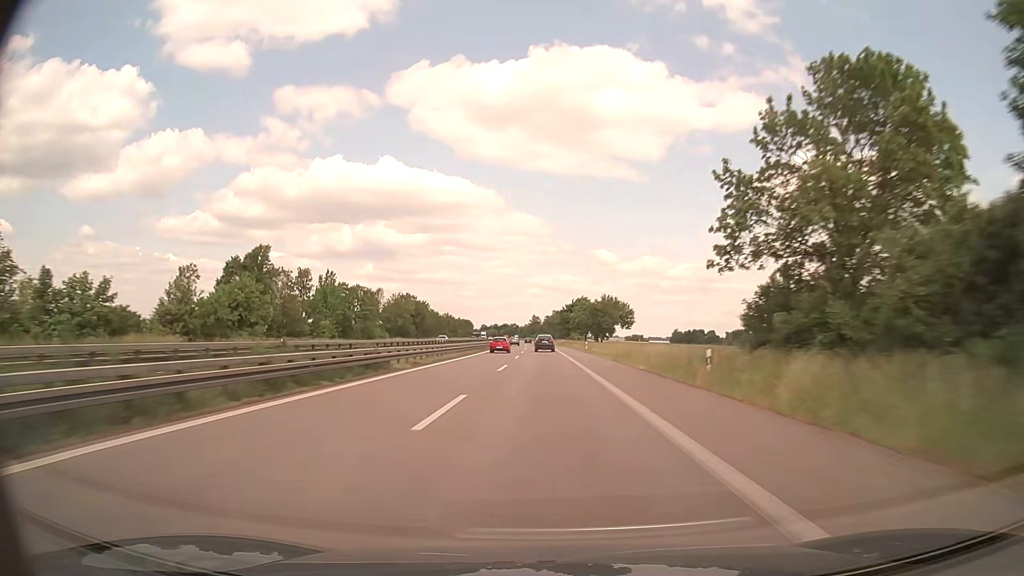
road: trunk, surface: asphalt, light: Day
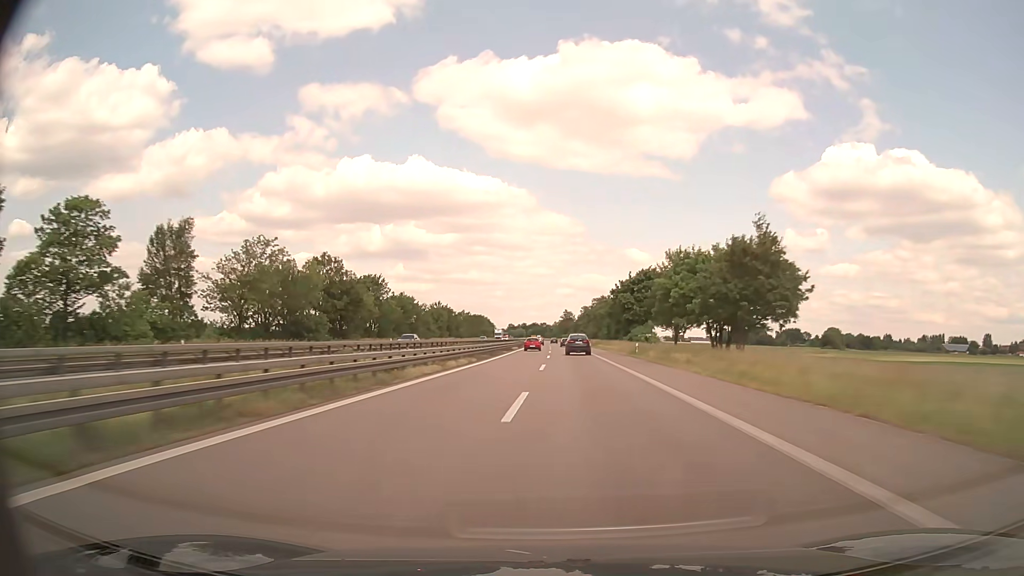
(-1.4, +70.8) m; -3°
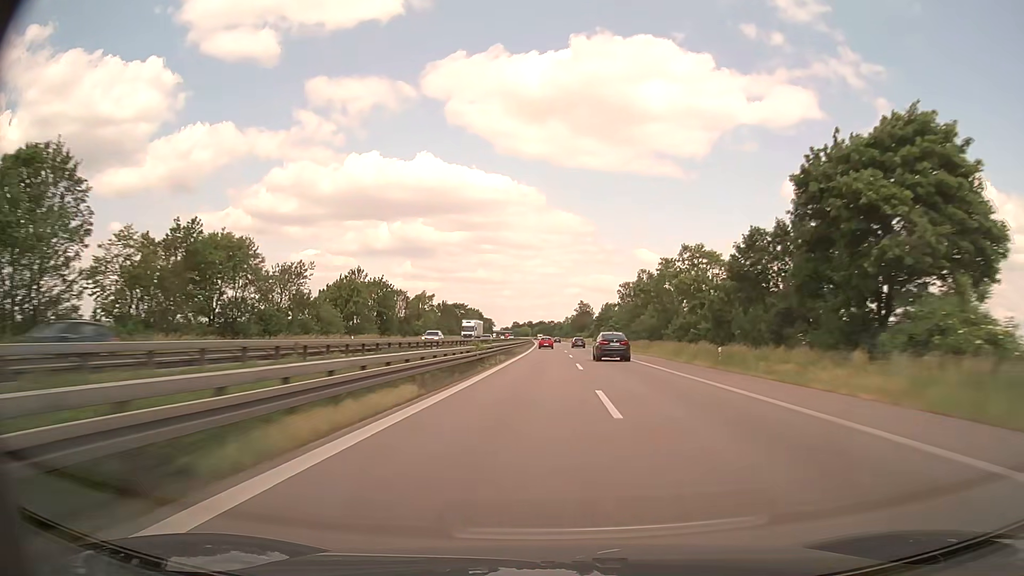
(-0.9, +71.5) m; -1°
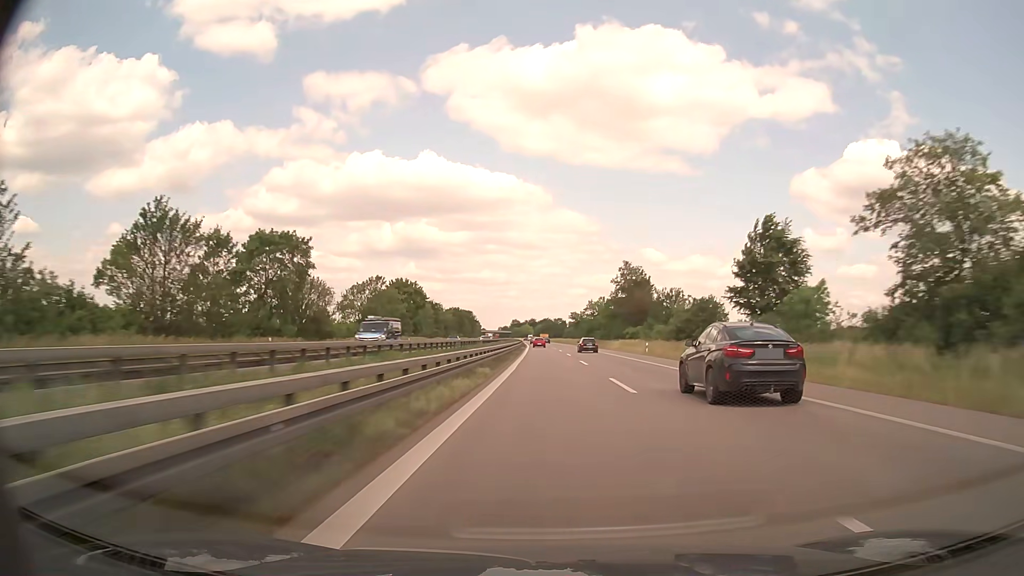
(-0.4, +120.4) m; 0°
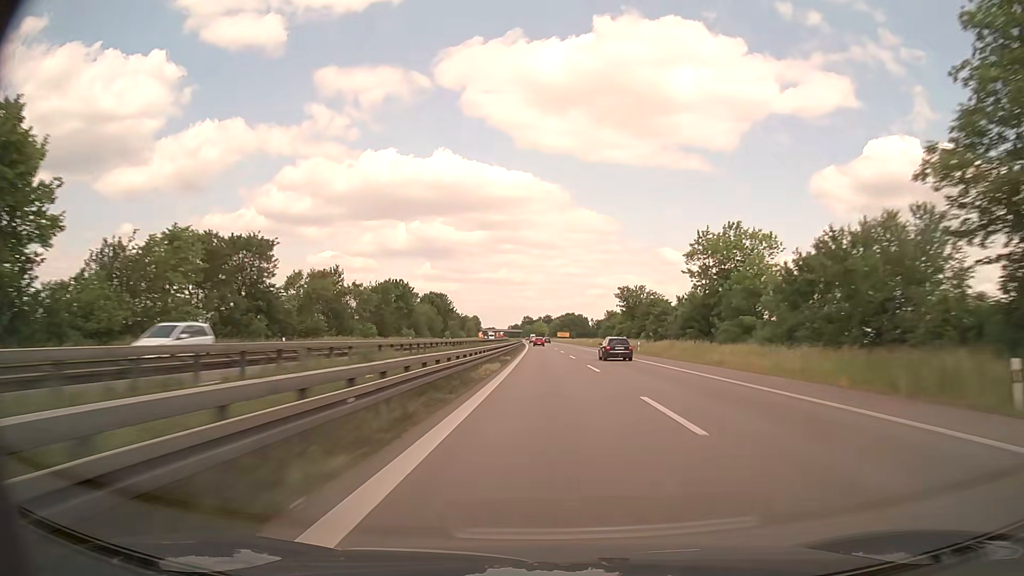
(-1.1, +97.3) m; -1°
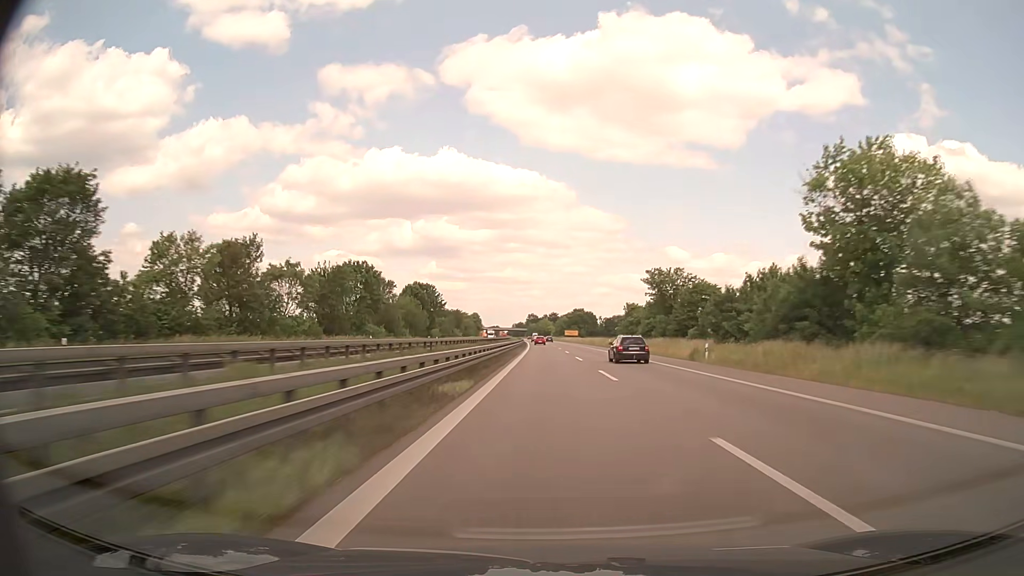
(-0.1, +24.4) m; 0°
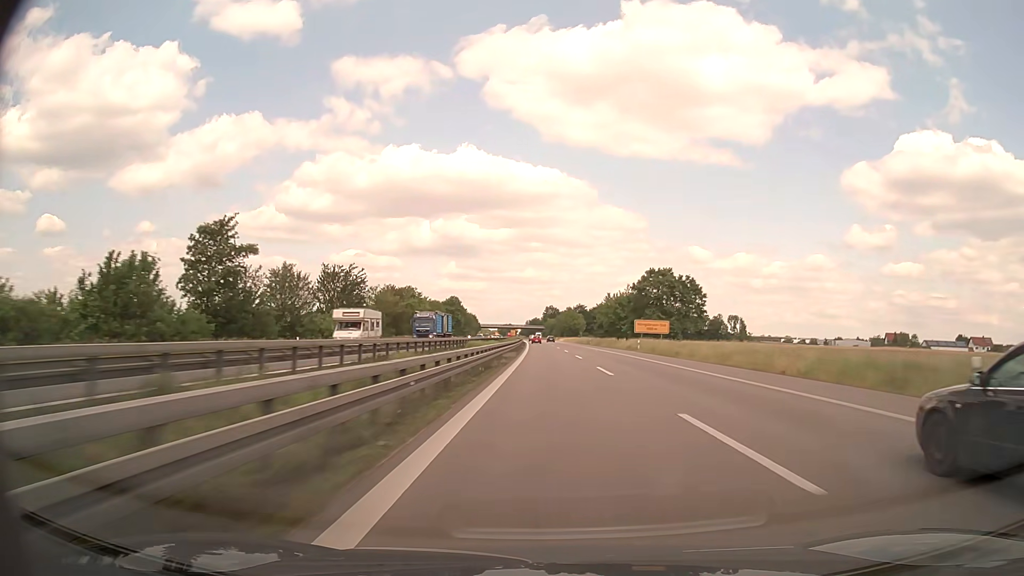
(-1.9, +122.9) m; -2°
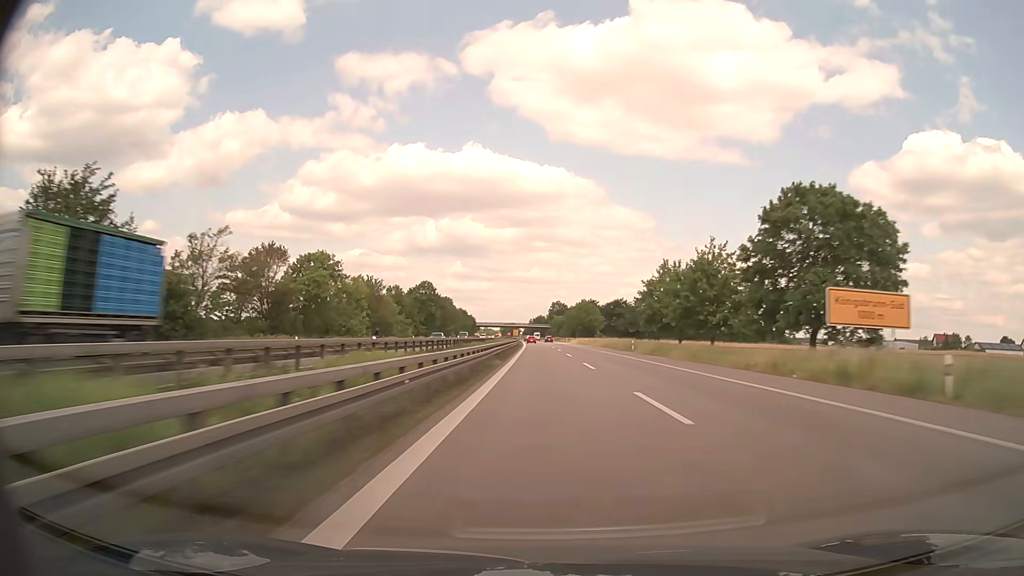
(-0.2, +49.2) m; -1°
(0, +10) (0, +20) (0, +30) (0, +40) (0, +50) (0, +60) (0, +70) (0, +80) (0, +90) (0, +100) m
